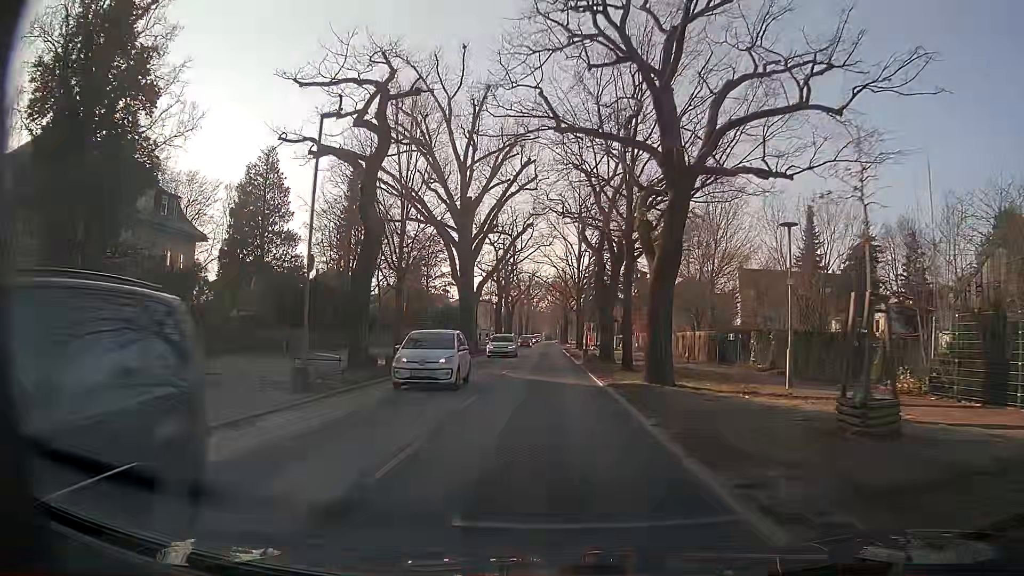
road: secondary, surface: asphalt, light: Day
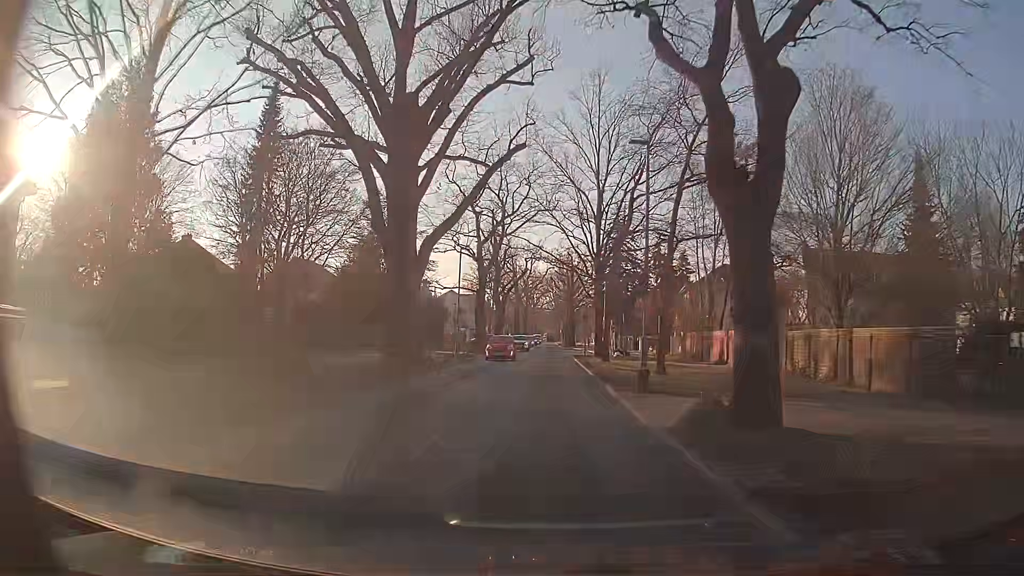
(+0.4, +22.8) m; 0°
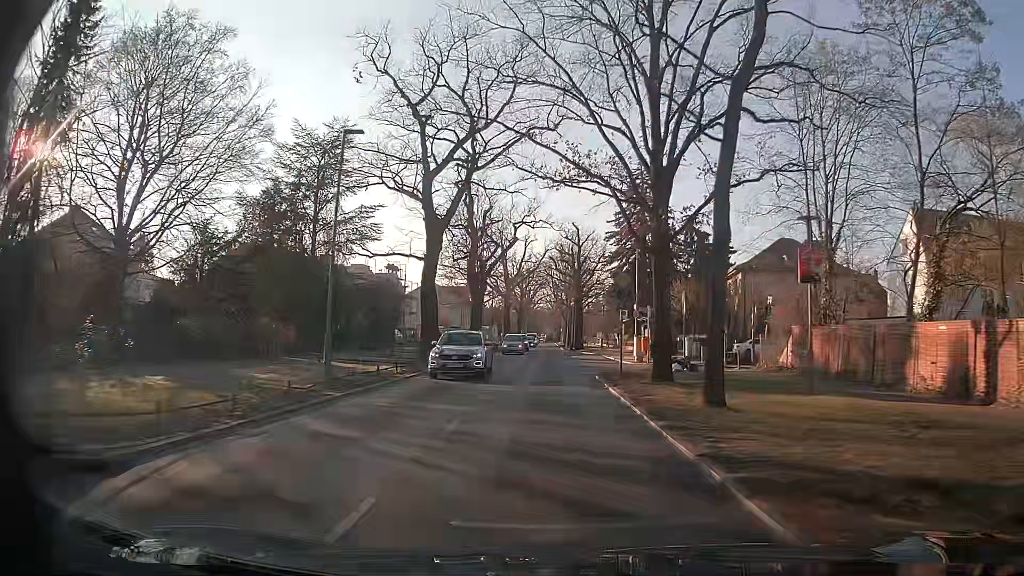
(+0.2, +22.9) m; +1°
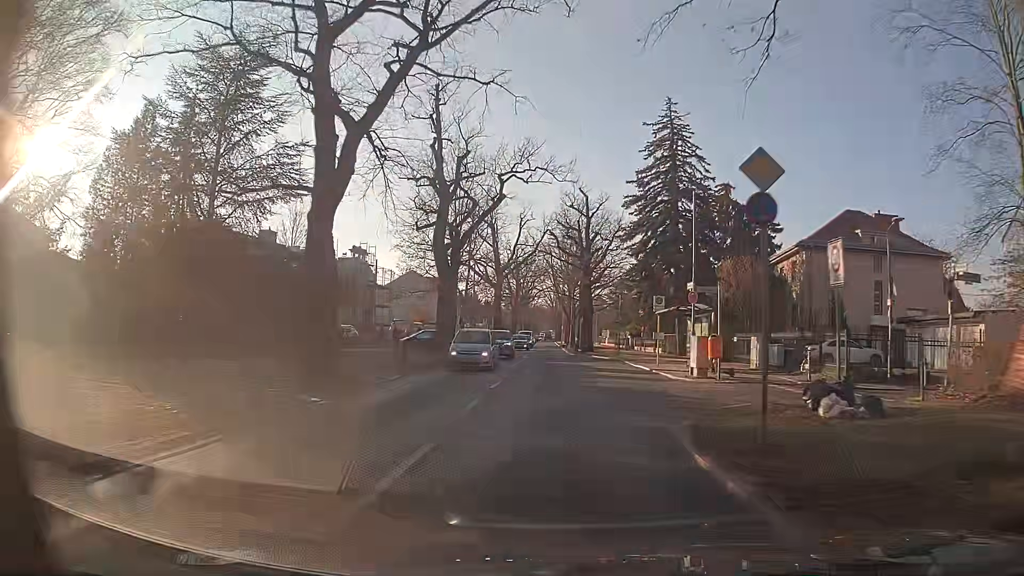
(-0.1, +15.3) m; 0°
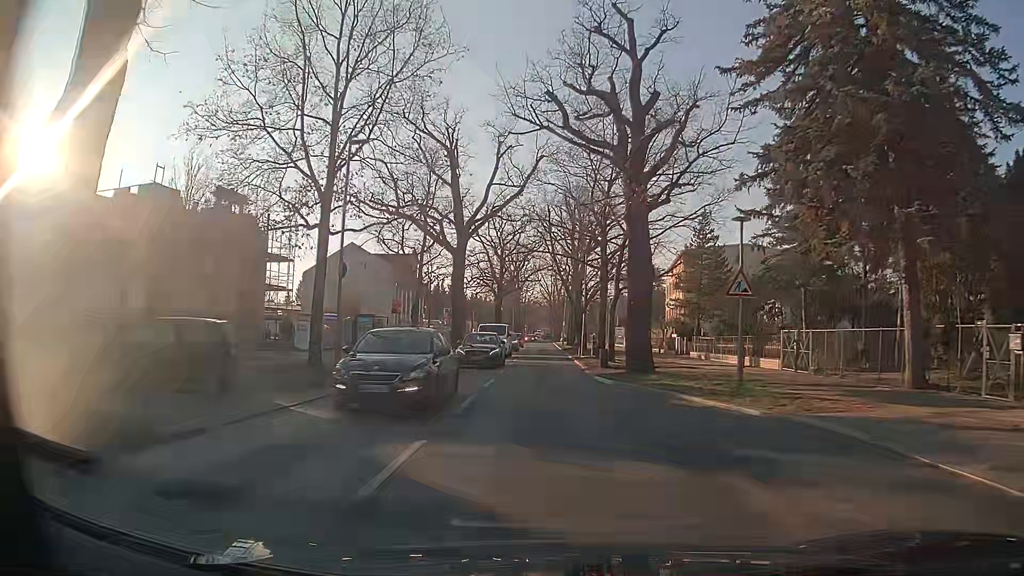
(-0.2, +30.0) m; 0°
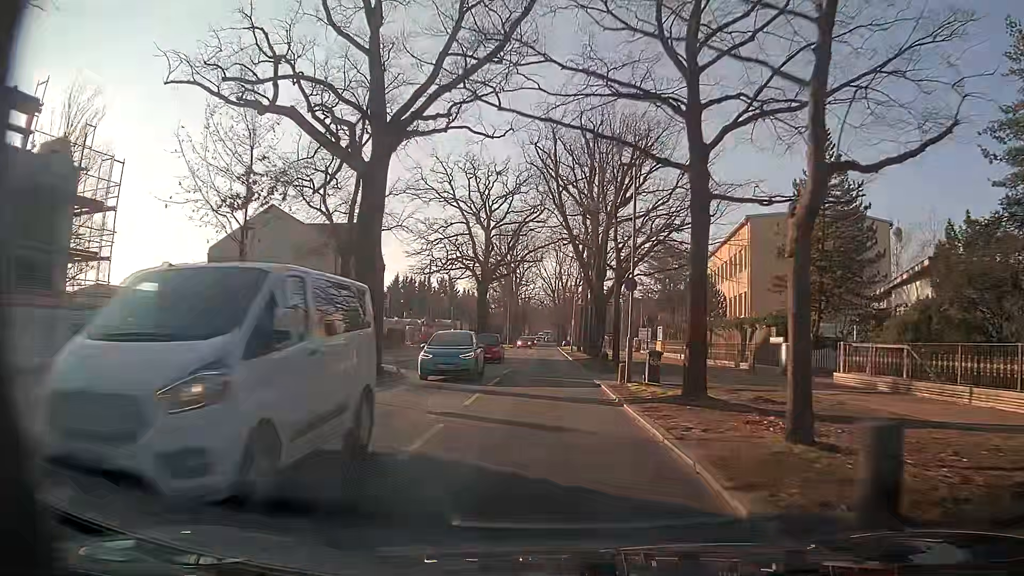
(-0.3, +22.3) m; -1°
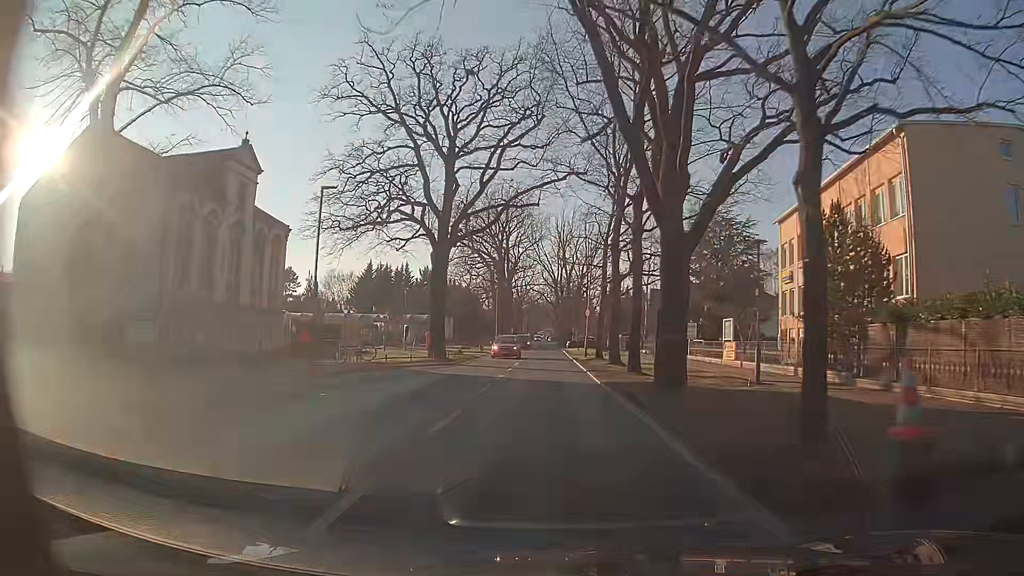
(+0.1, +22.6) m; +1°
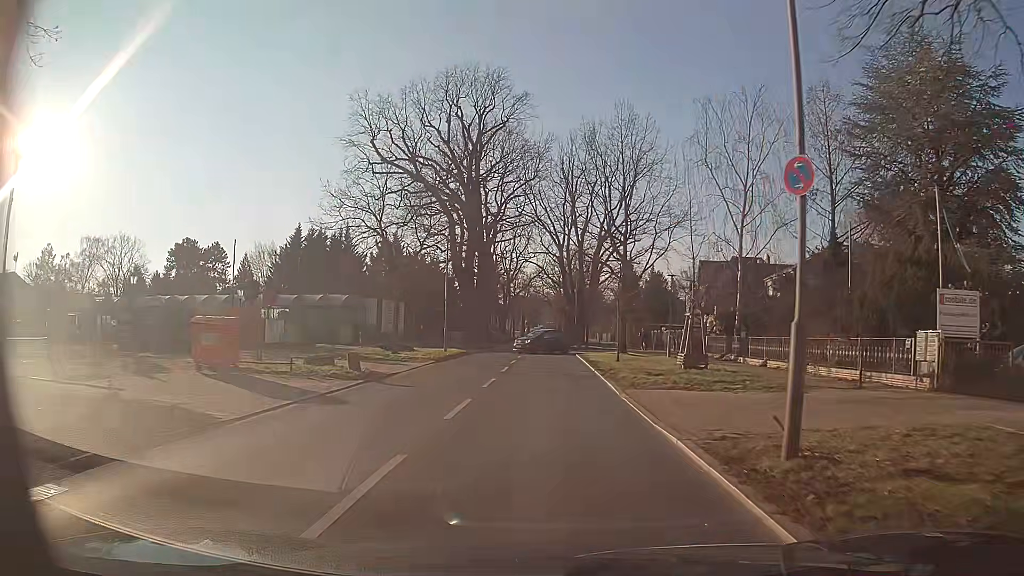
(-0.4, +35.5) m; -1°
(0, +10) (0, +20) (0, +30) (0, +40) (0, +50) (0, +60) (0, +70) (0, +80) (0, +90) (0, +100) m
